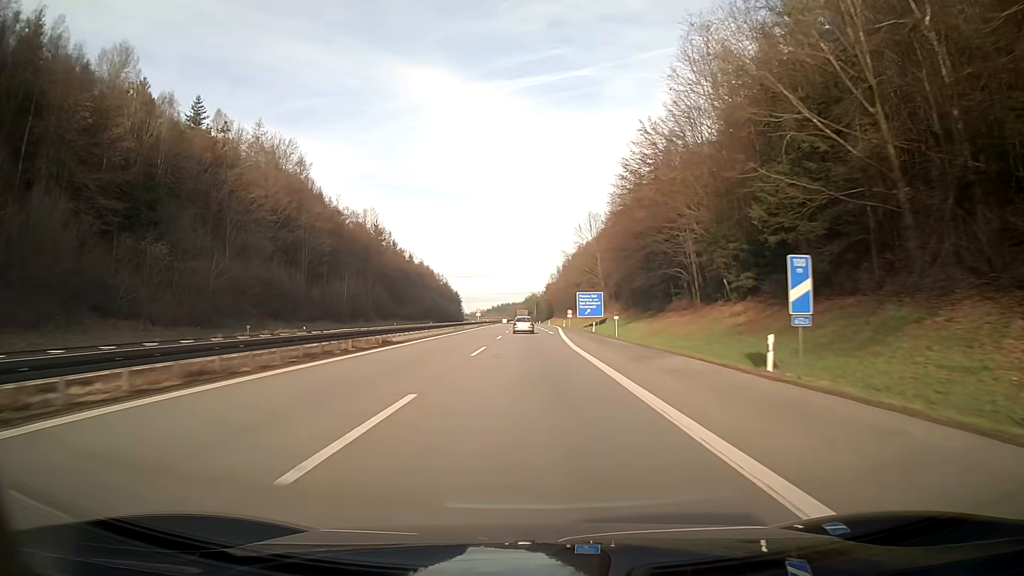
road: motorway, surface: asphalt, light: Day
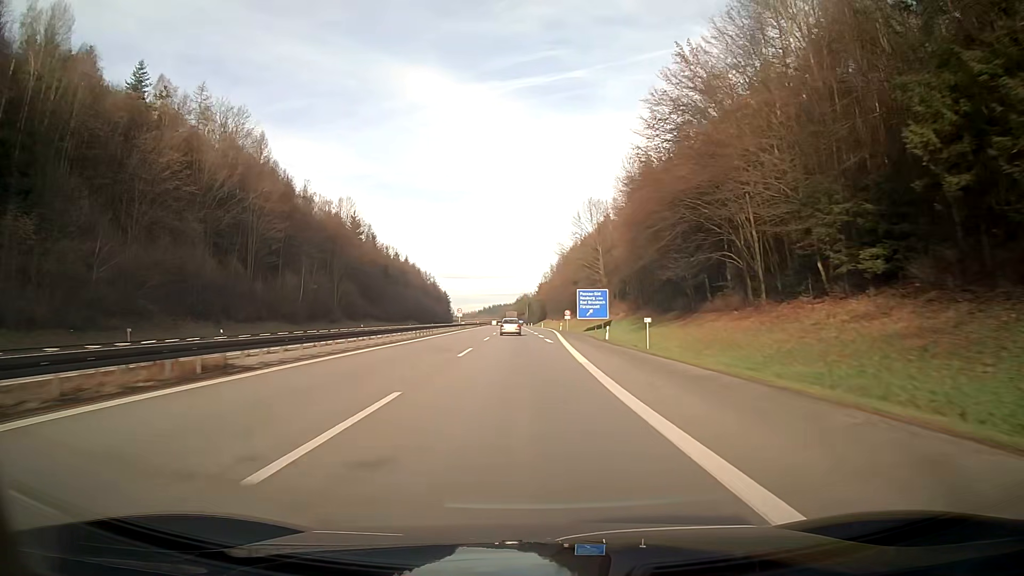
(+0.1, +17.8) m; +1°
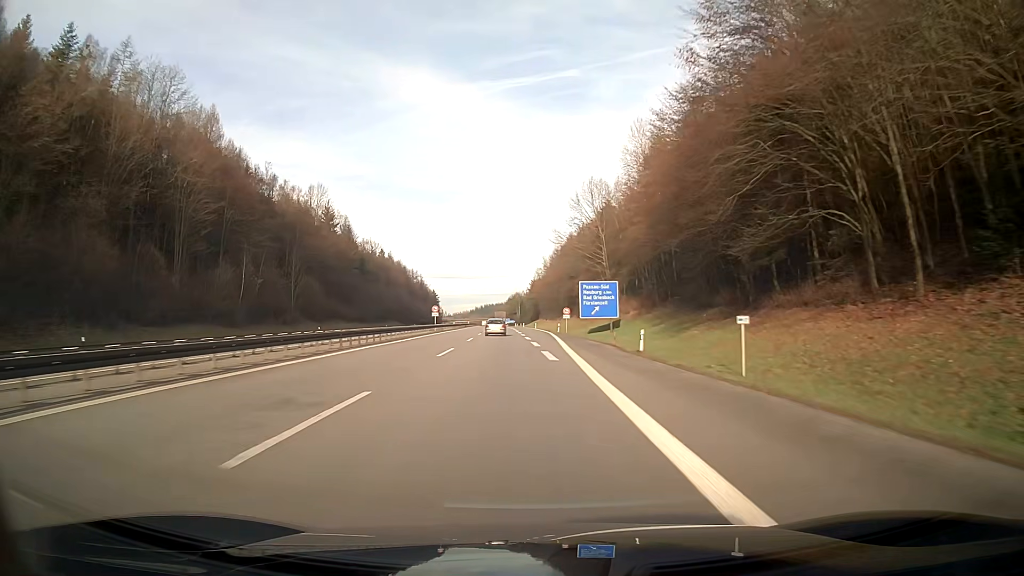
(+0.1, +17.6) m; 0°
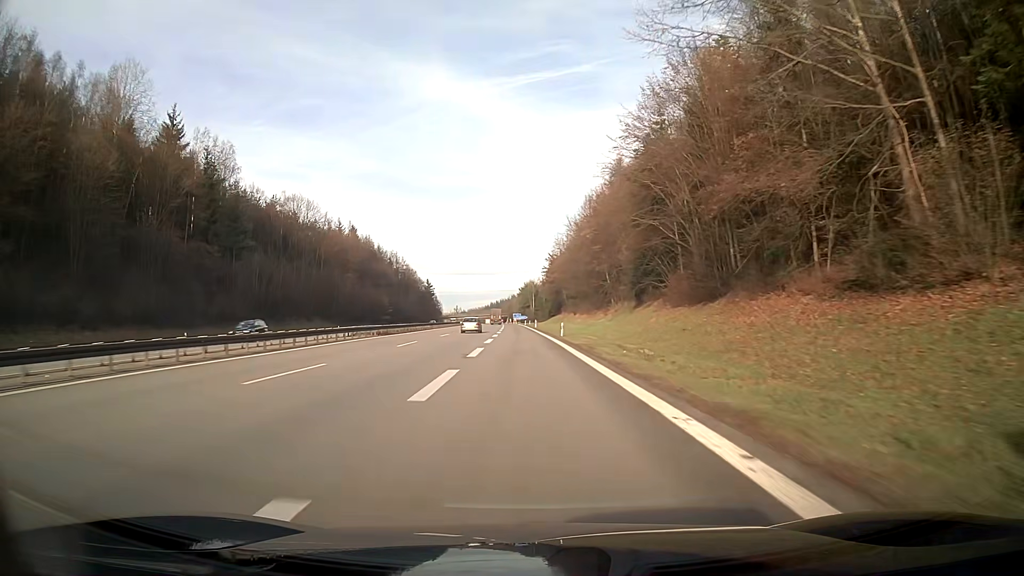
(-0.5, +83.2) m; -2°
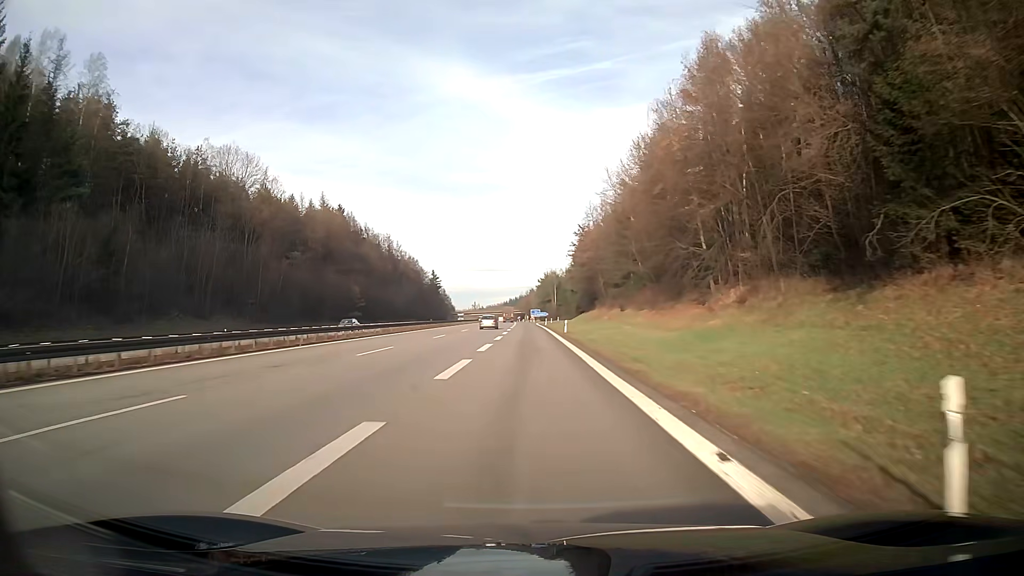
(-0.6, +44.1) m; -1°
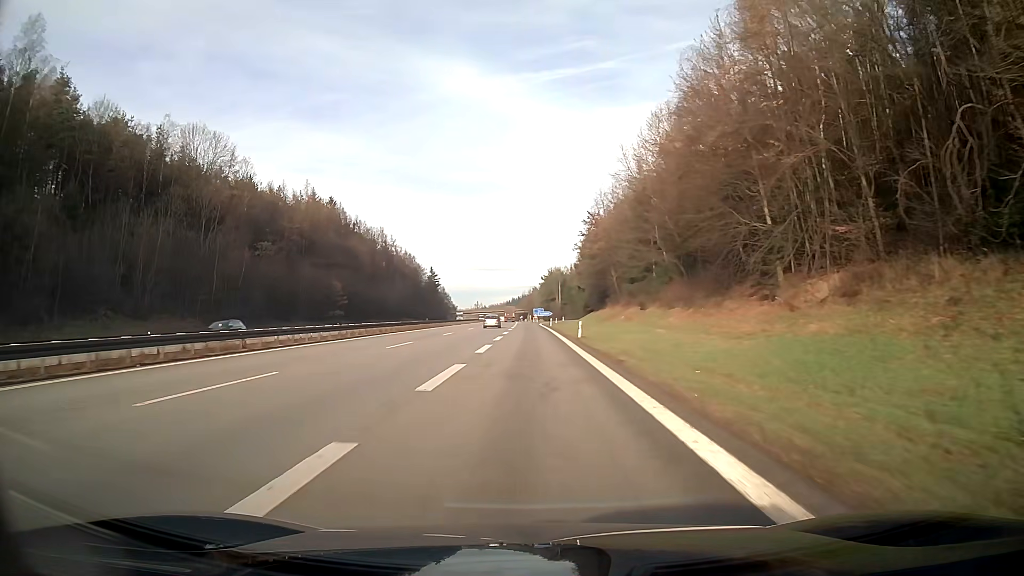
(0.0, +13.4) m; 0°
